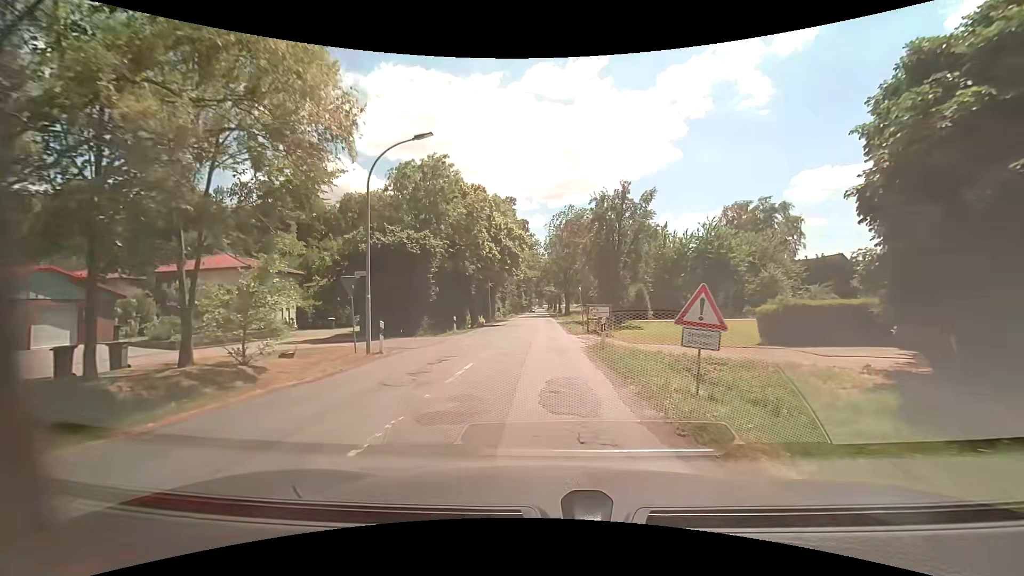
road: secondary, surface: paved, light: Day
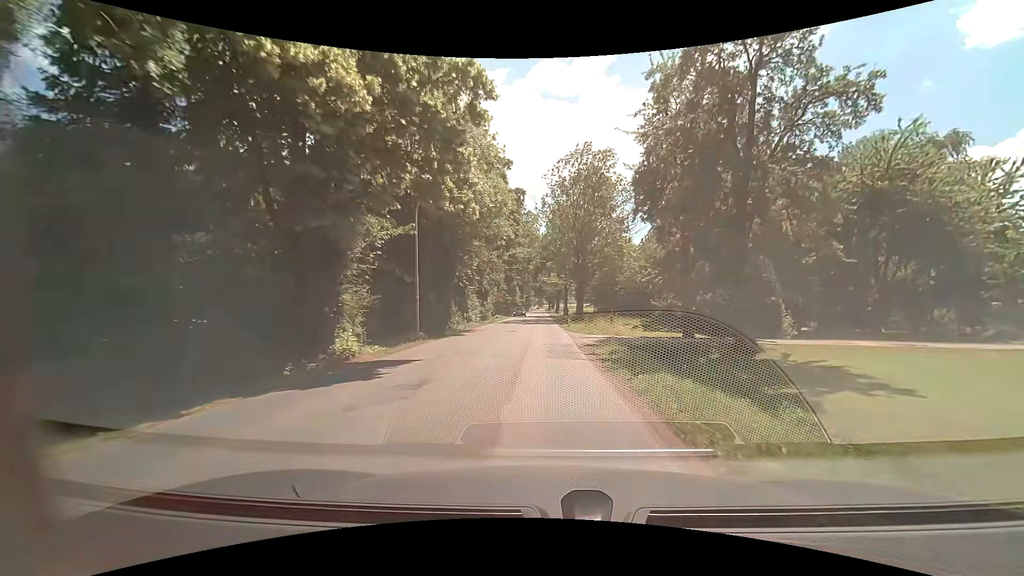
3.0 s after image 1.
(0.0, +31.1) m; 0°
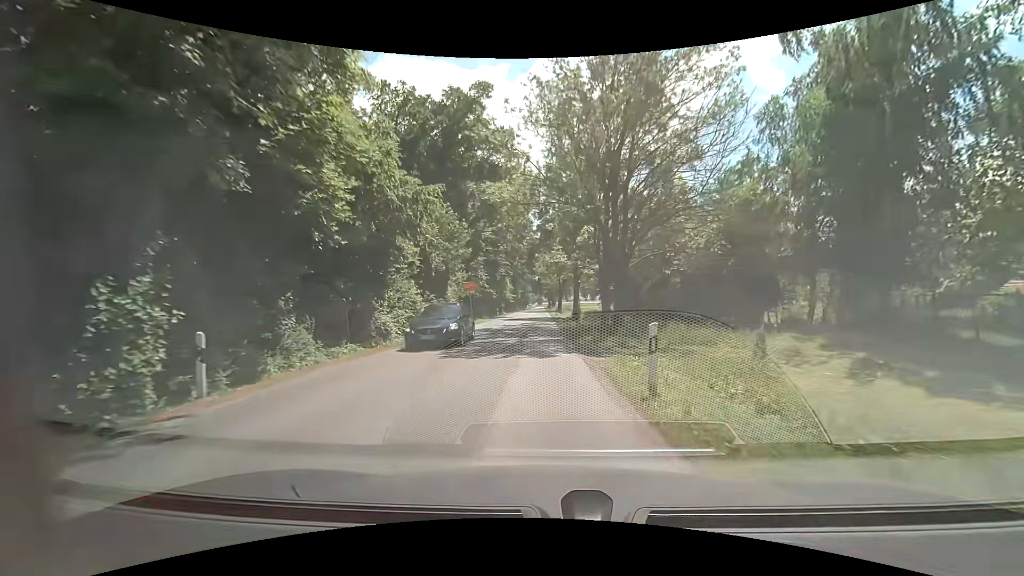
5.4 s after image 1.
(-0.1, +27.0) m; 0°
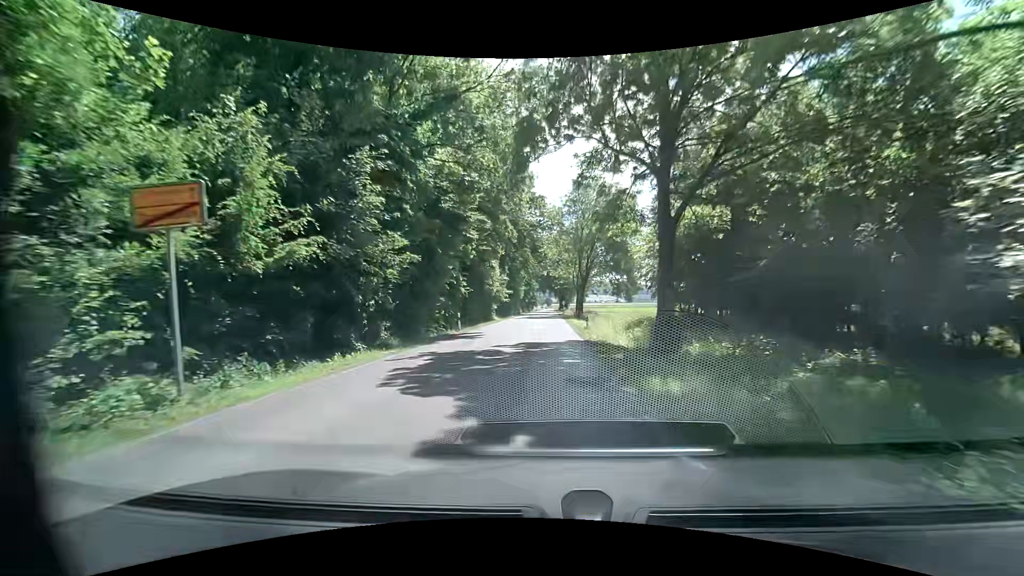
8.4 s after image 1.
(-0.3, +34.7) m; 0°
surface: asphalt
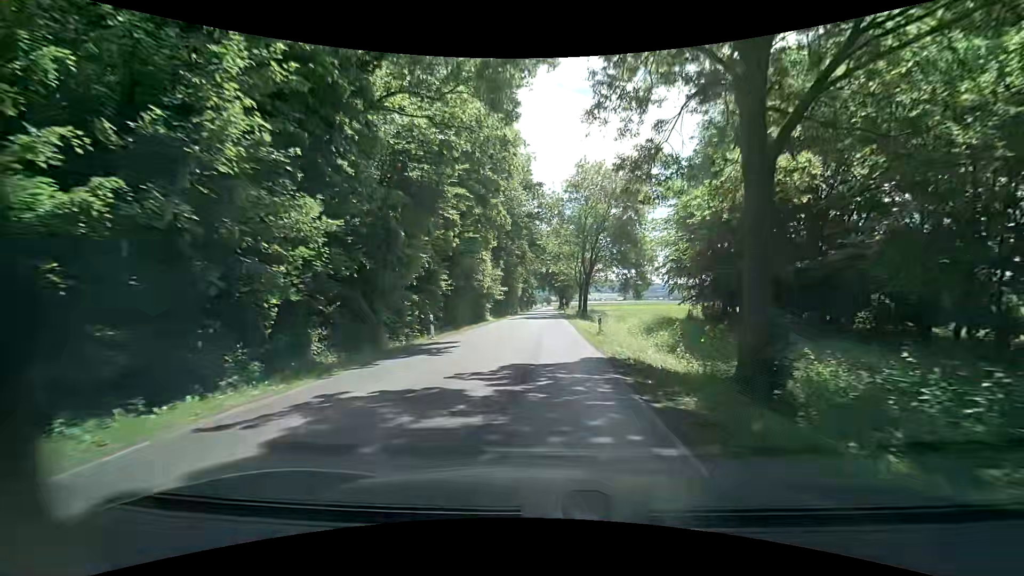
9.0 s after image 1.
(-0.1, +7.1) m; -1°
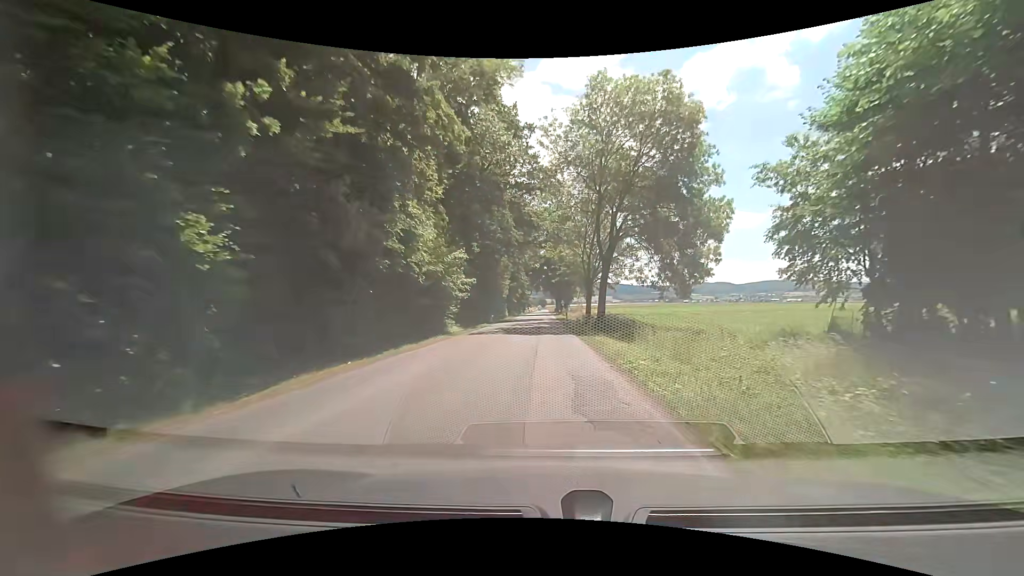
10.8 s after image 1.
(+0.2, +22.0) m; +1°
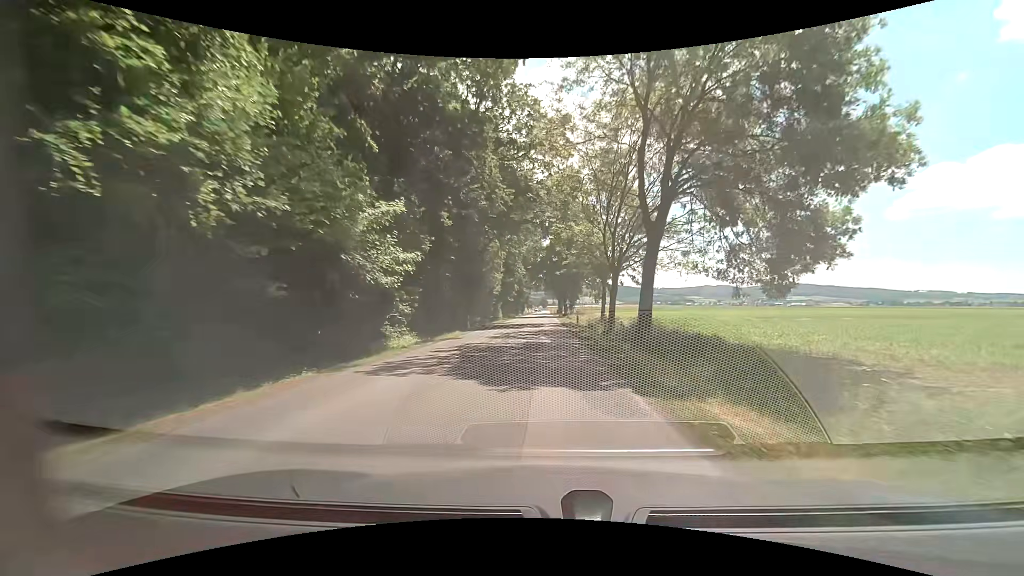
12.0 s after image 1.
(0.0, +15.5) m; 0°
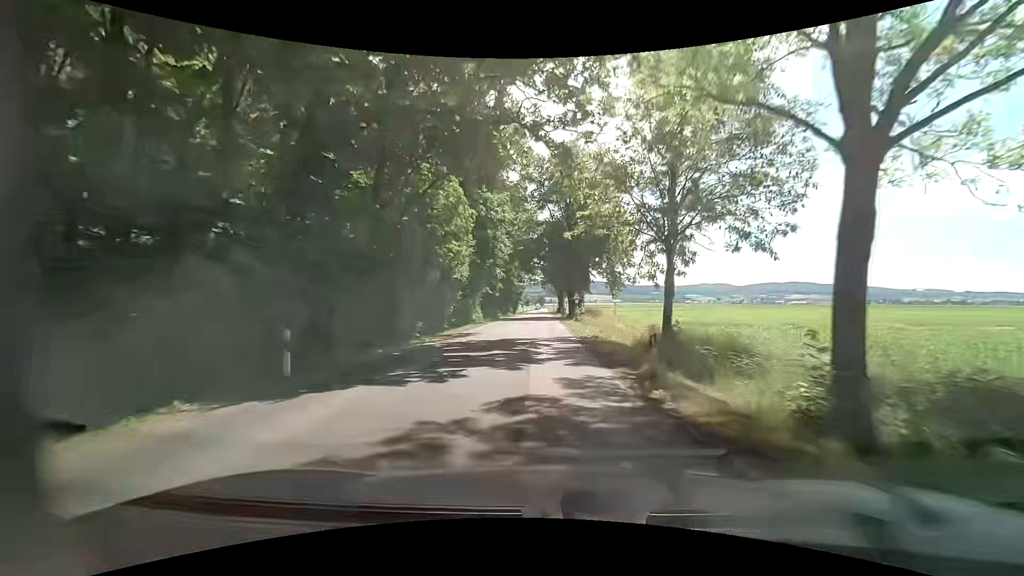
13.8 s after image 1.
(-0.2, +24.6) m; 0°
(0, +10) (0, +20) (0, +30) (0, +40) (0, +50) (0, +60) (0, +70) (0, +80) (0, +90) (0, +100) m
